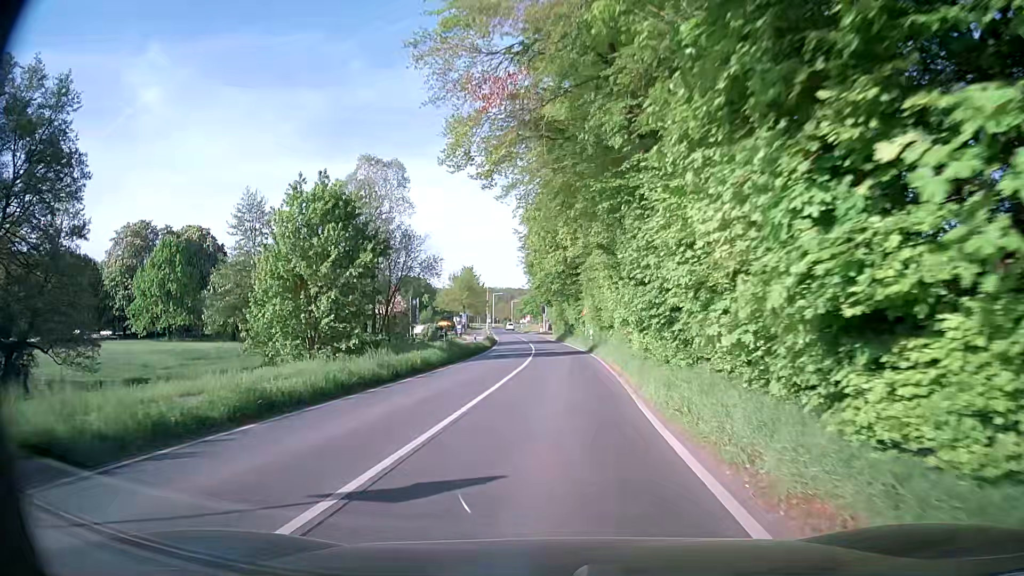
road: secondary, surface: asphalt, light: Day
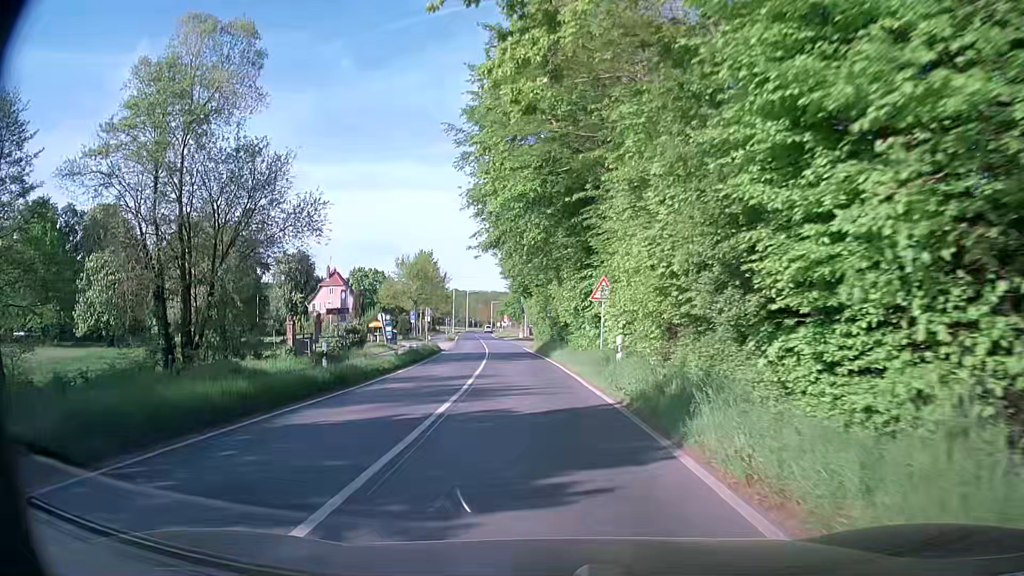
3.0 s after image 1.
(+0.5, +29.5) m; +2°
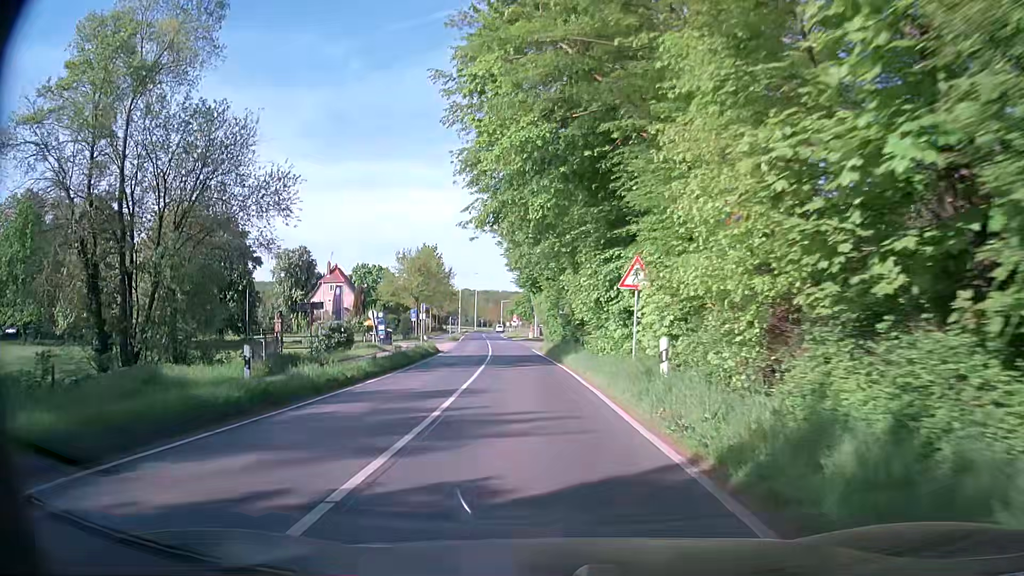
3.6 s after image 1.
(-0.1, +5.8) m; -2°
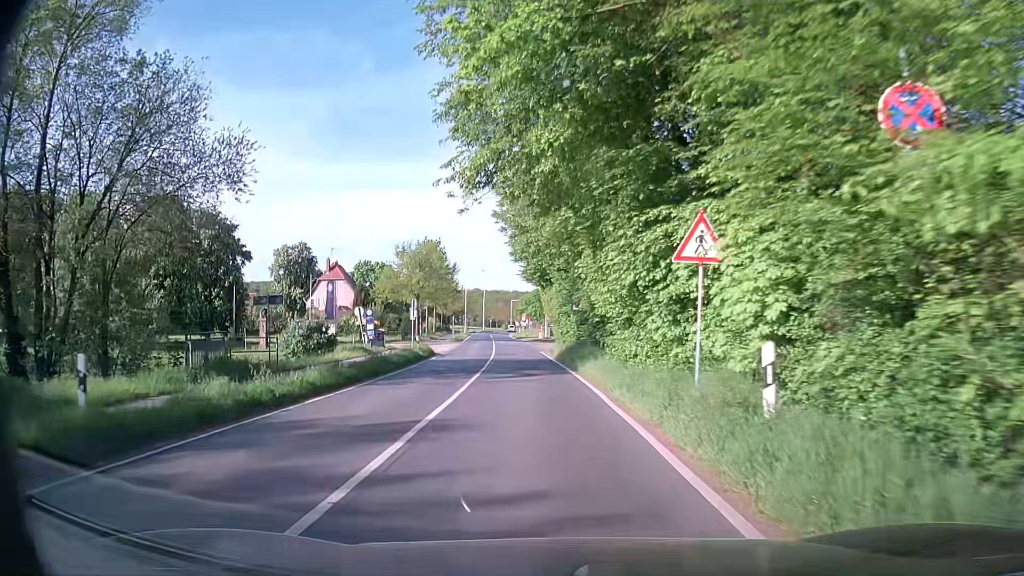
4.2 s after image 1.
(0.0, +5.8) m; 0°
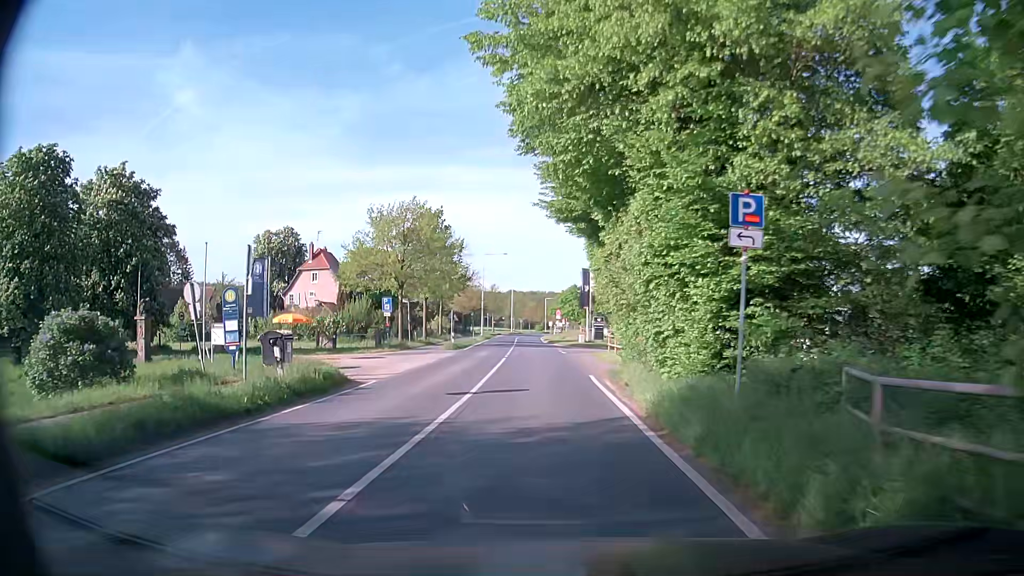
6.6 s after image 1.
(-0.7, +23.3) m; -3°
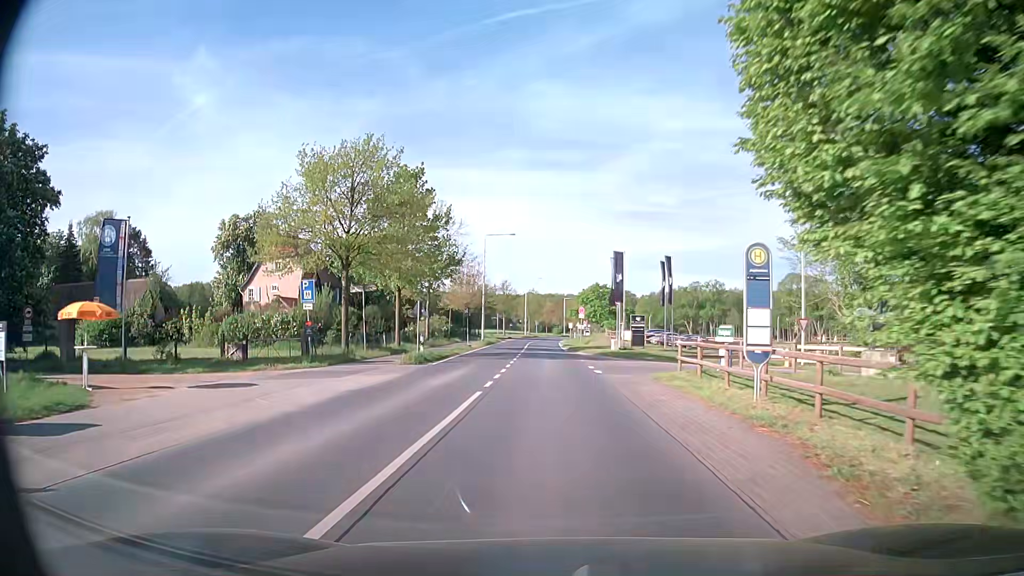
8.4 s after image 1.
(-0.3, +17.4) m; -1°
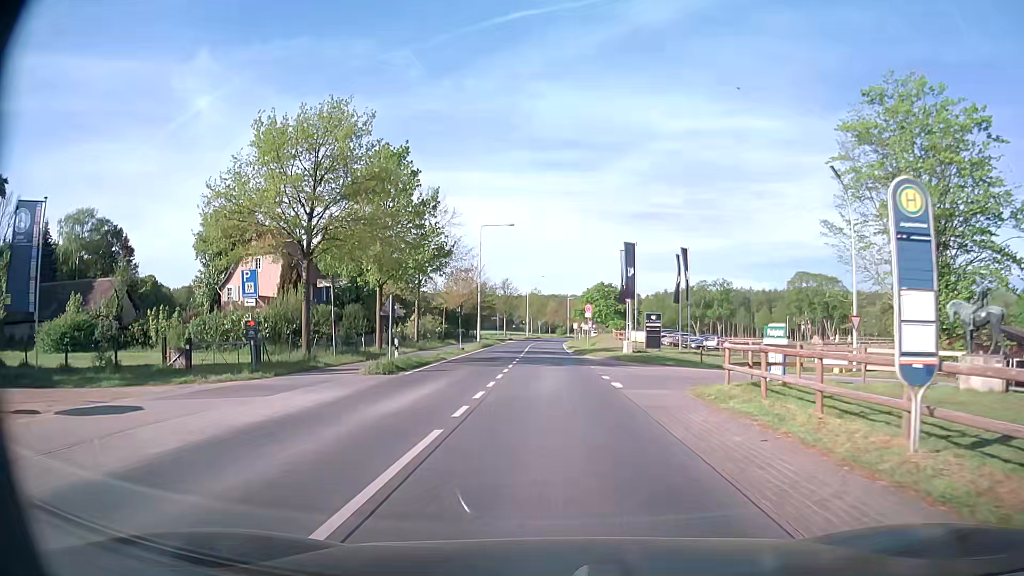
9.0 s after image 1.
(-0.1, +5.8) m; -1°
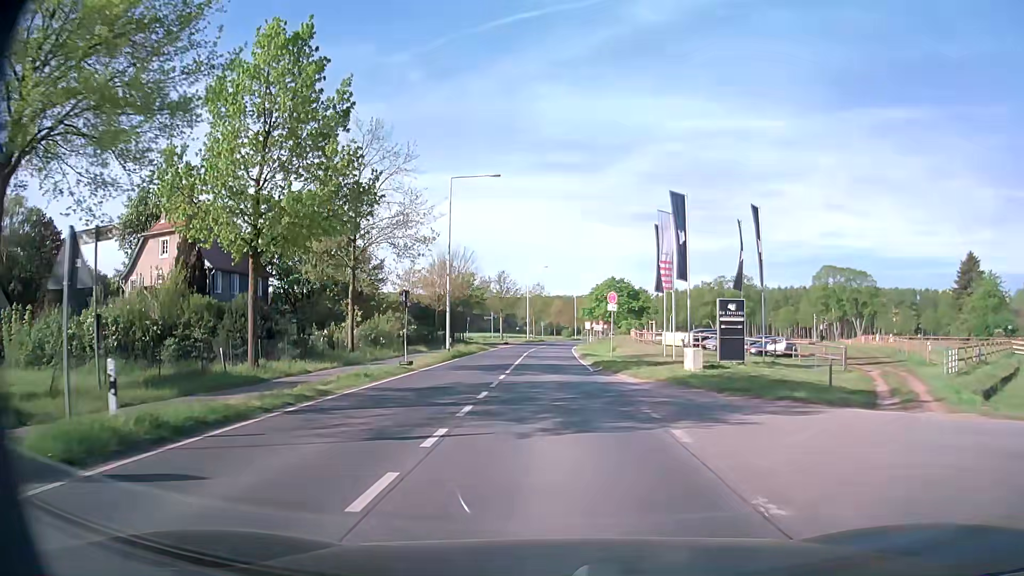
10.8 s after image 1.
(-0.2, +17.8) m; -1°
(0, +10) (0, +20) (0, +30) (0, +40) (0, +50) (0, +60) (+1, +70) (+1, +80) (+2, +90) (+4, +100) m
